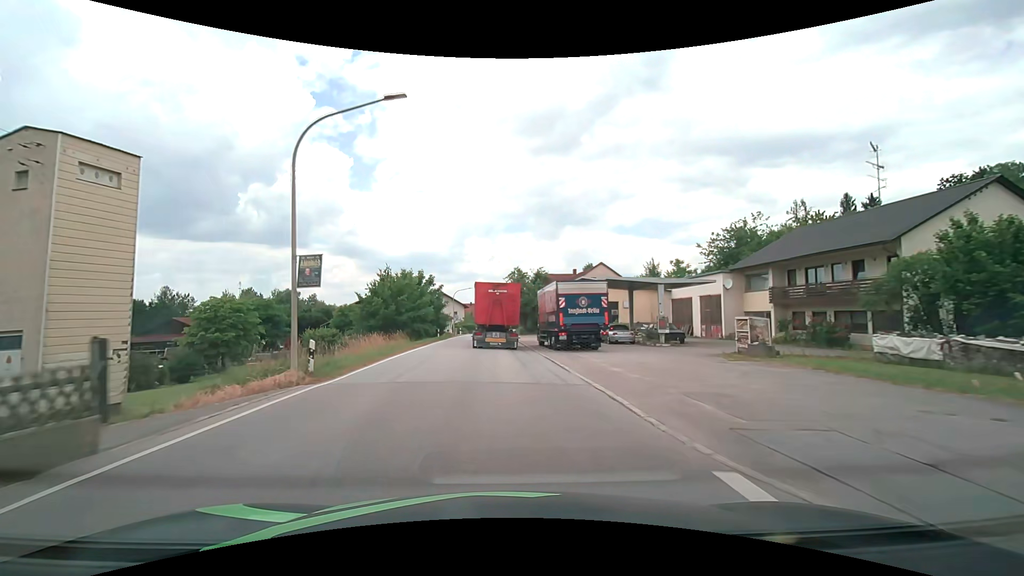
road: secondary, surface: asphalt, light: Day
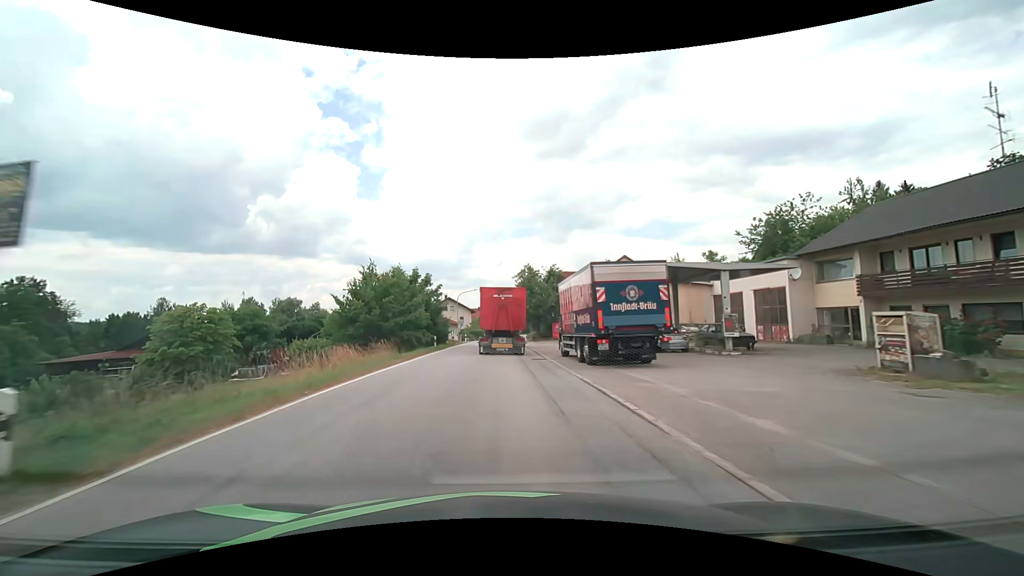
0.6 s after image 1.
(-0.1, +8.0) m; -1°
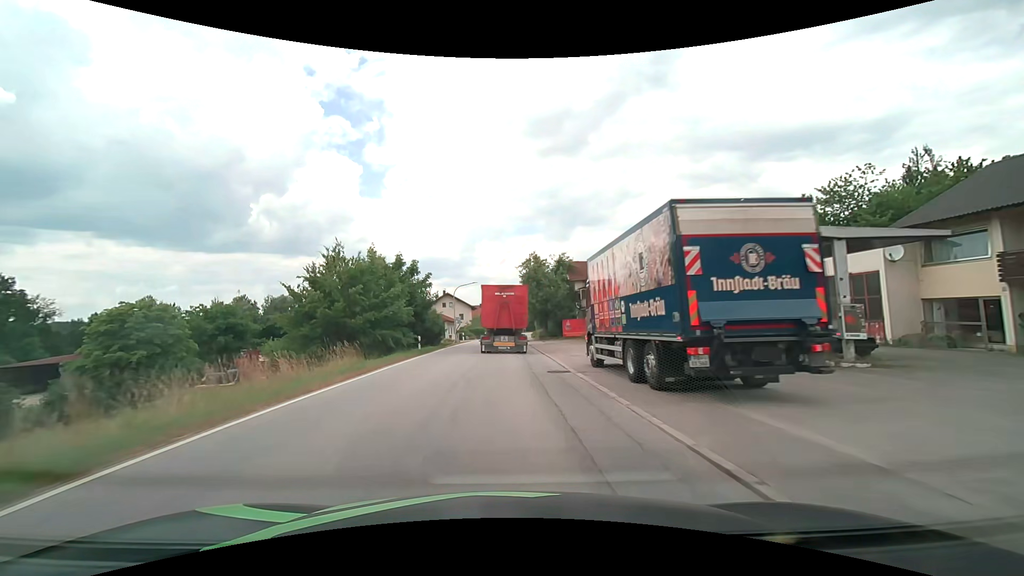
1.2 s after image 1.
(0.0, +7.9) m; 0°
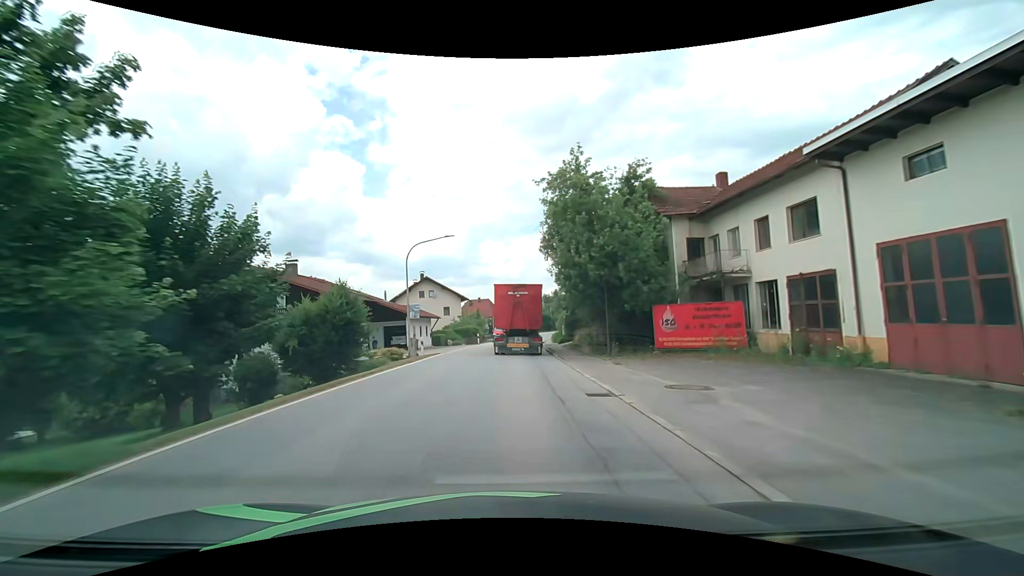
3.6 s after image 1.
(-0.3, +31.1) m; -1°
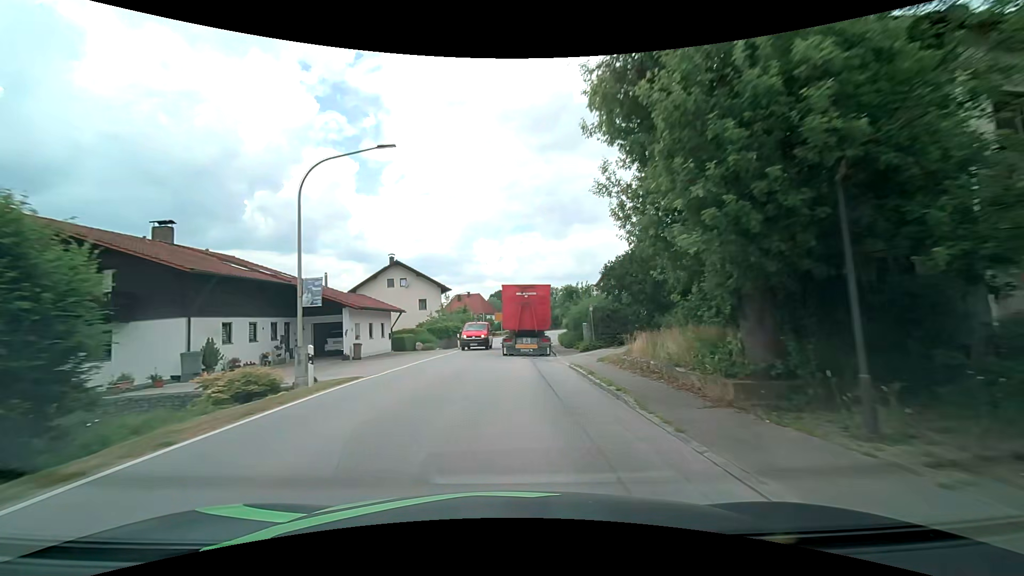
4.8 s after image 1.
(0.0, +15.3) m; +1°
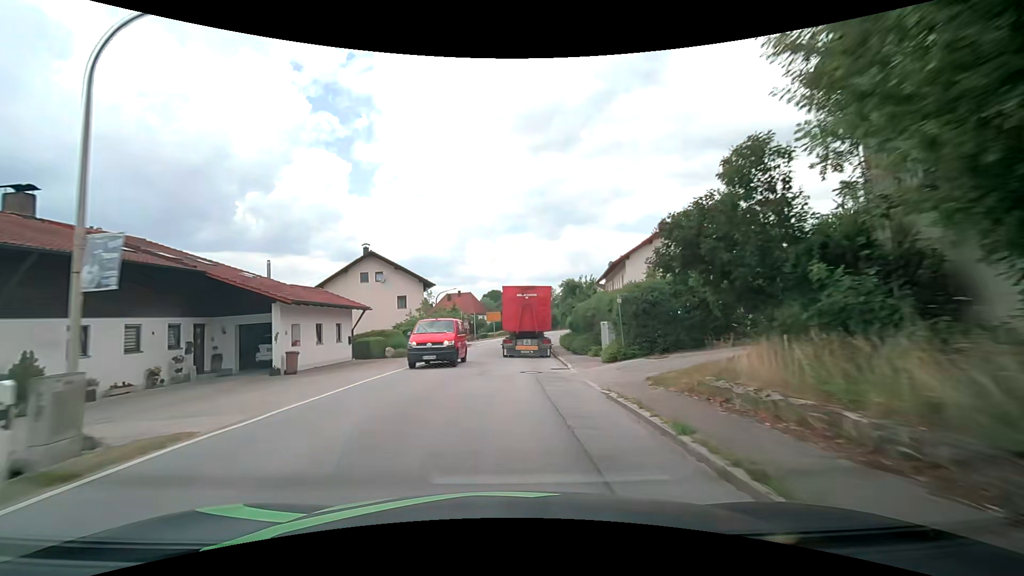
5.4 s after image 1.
(+0.1, +7.6) m; 0°
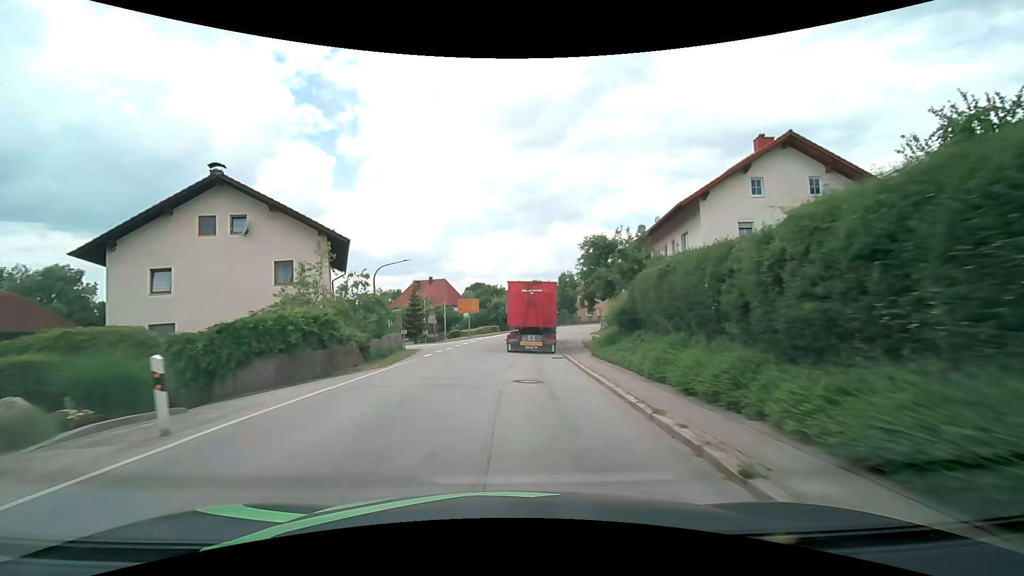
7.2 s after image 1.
(+0.6, +22.8) m; +2°
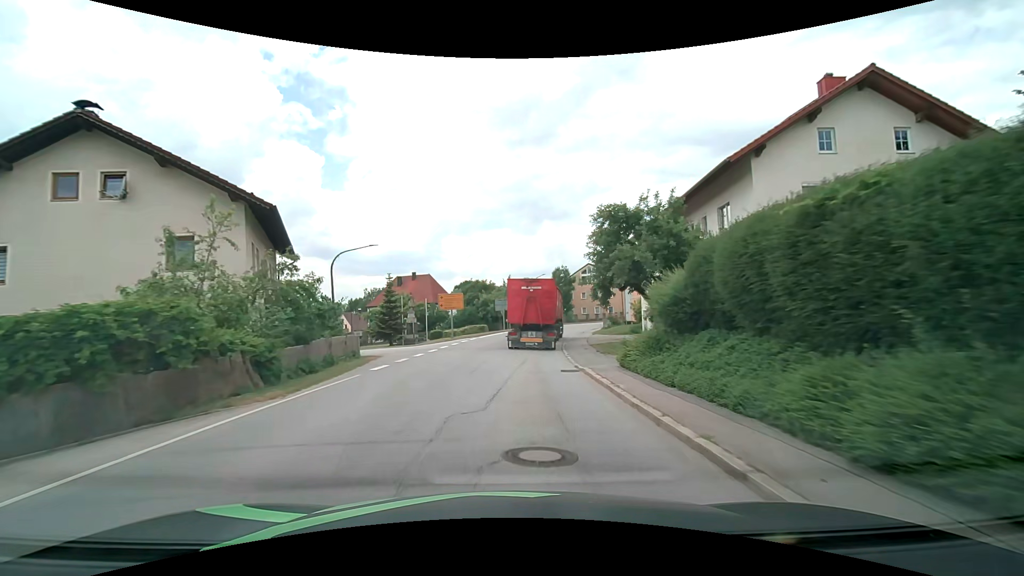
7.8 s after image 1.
(+0.1, +7.0) m; +1°
(0, +10) (0, +20) (-3, +29) (-9, +38) (-15, +46) (-21, +53) (-28, +61) (-34, +69) (-41, +76) (-48, +84) m
